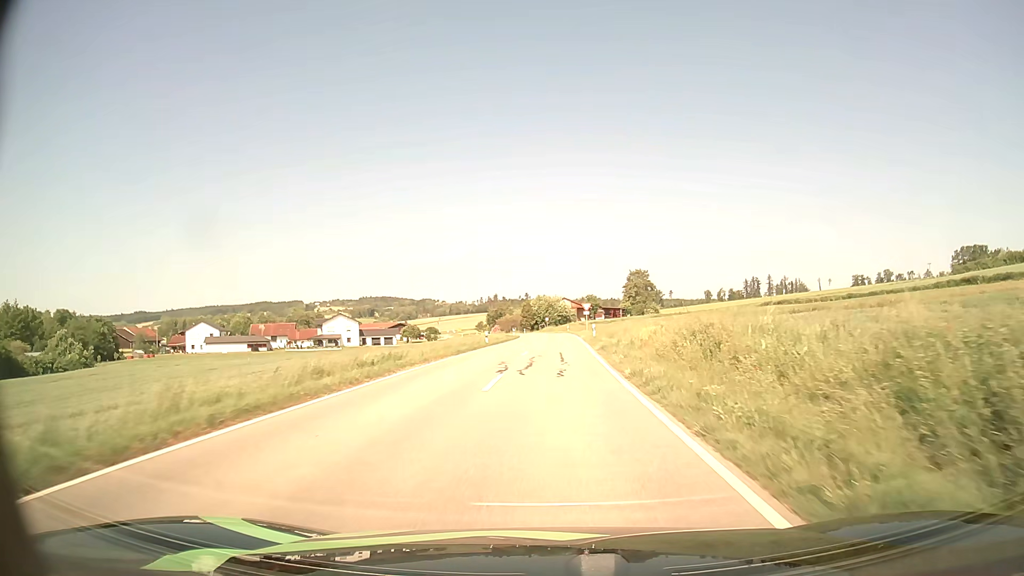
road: tertiary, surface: asphalt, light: Day
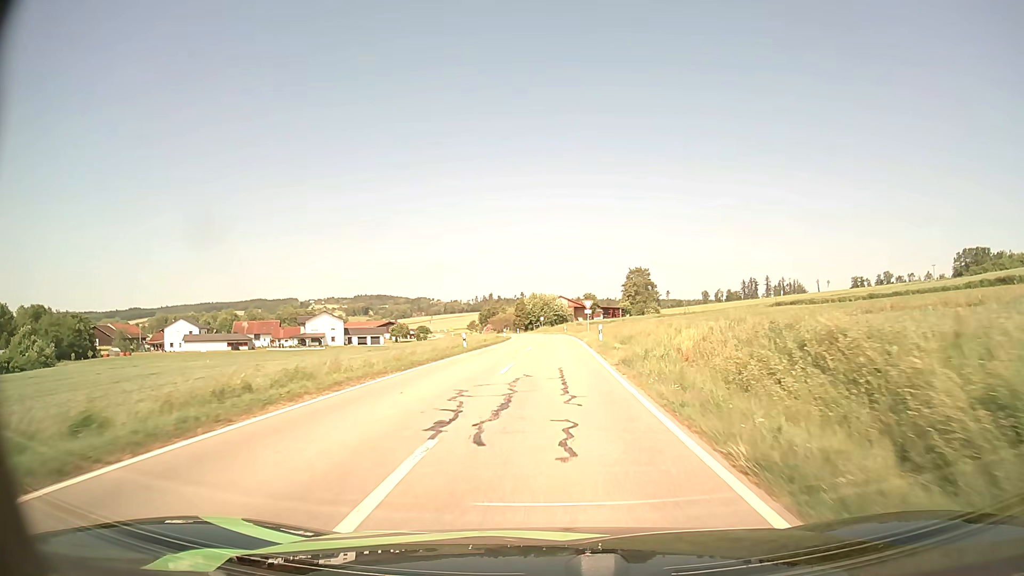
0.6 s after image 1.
(0.0, +9.5) m; 0°
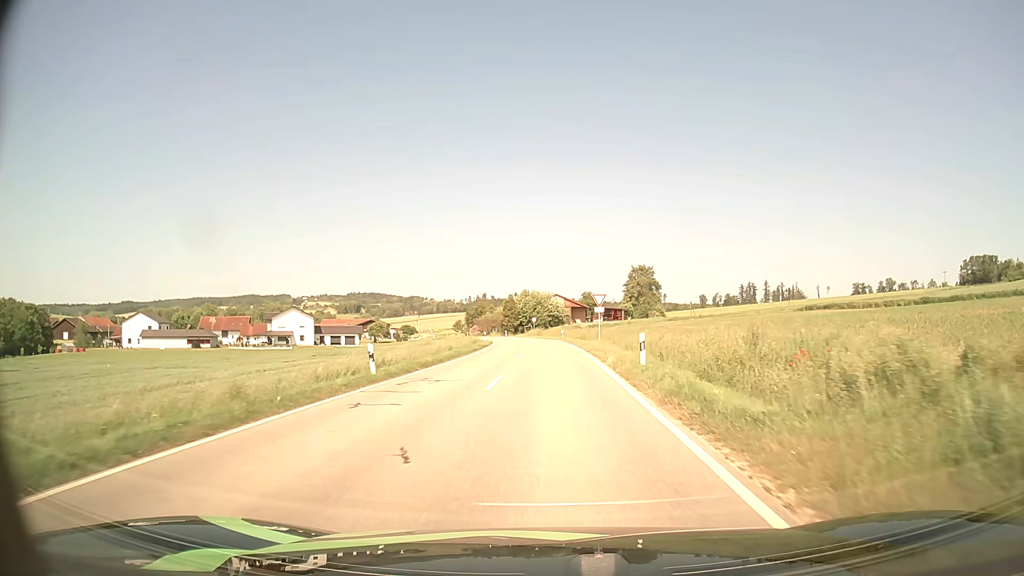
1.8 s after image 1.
(+0.1, +17.9) m; 0°
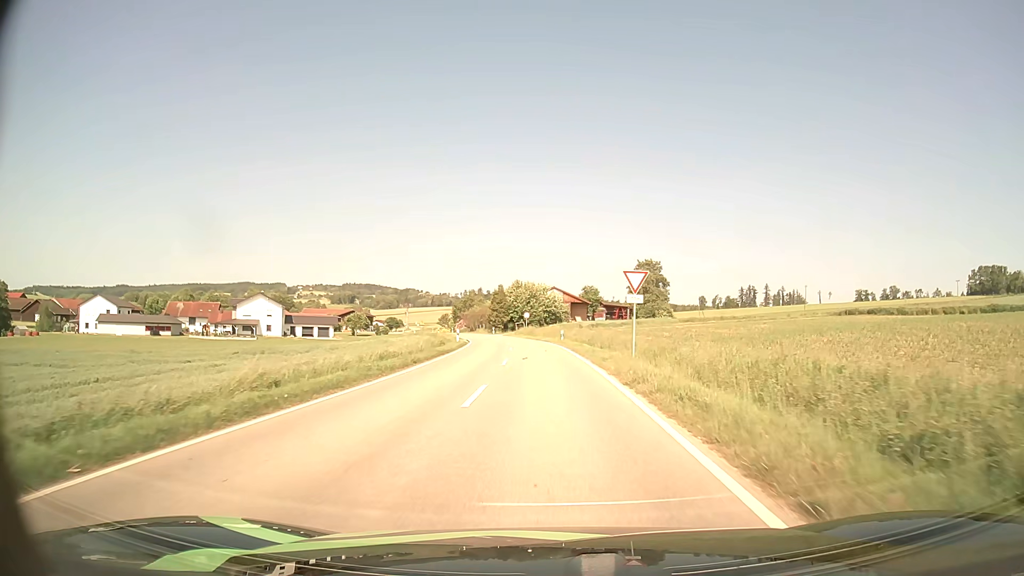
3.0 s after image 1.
(+0.1, +16.6) m; 0°
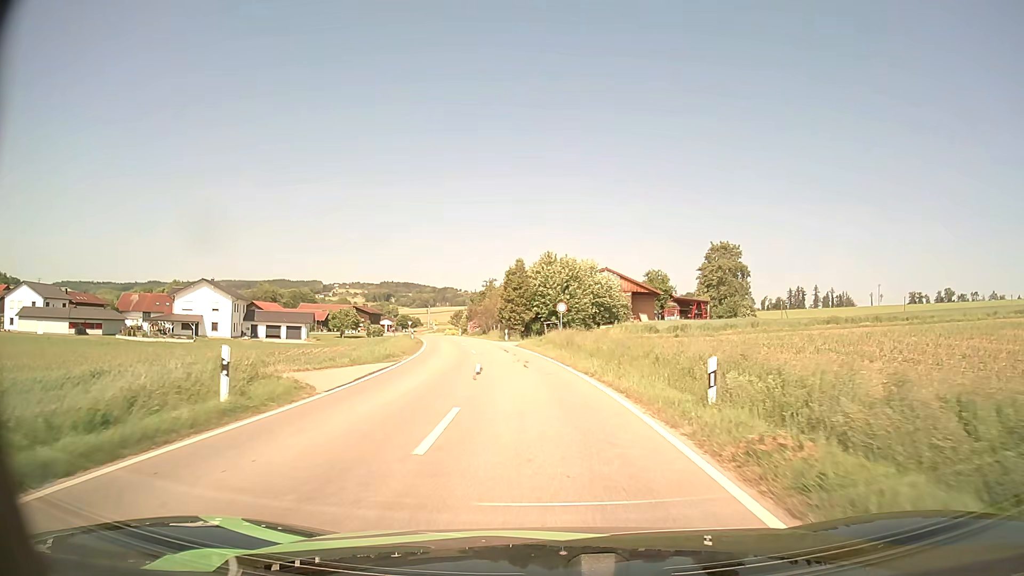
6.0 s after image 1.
(-0.6, +38.5) m; -3°
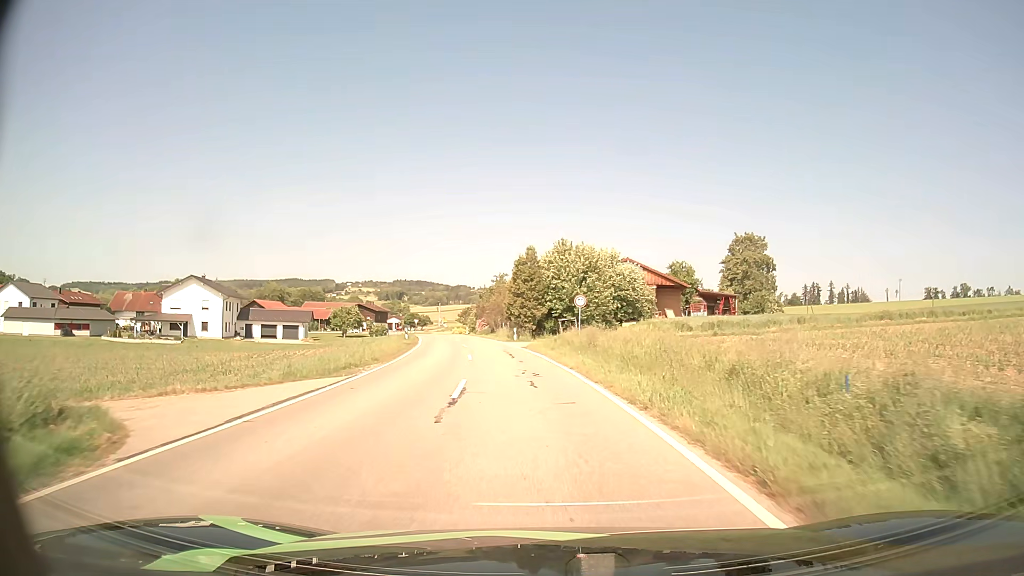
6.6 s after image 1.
(-0.1, +7.5) m; -1°
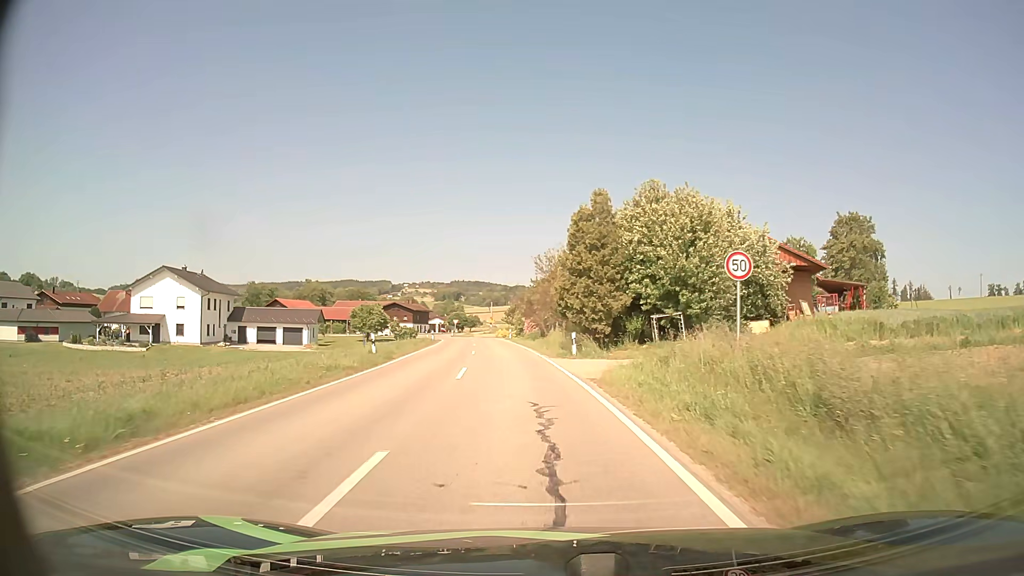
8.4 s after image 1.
(-0.9, +21.7) m; -5°
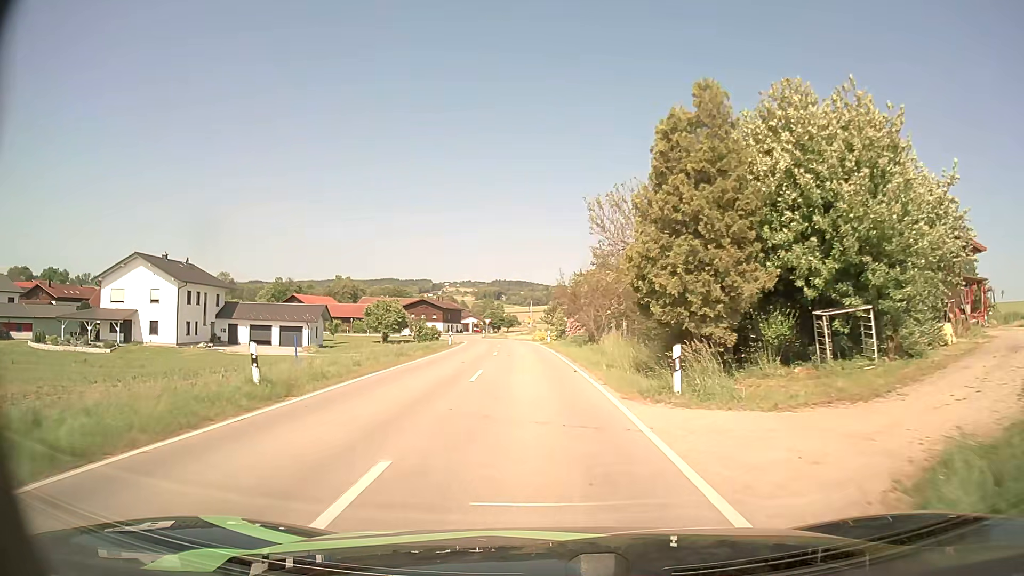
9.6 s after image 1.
(-0.5, +13.8) m; -4°
(0, +10) (-1, +20) (-1, +30) (-2, +40) (-3, +50) (-3, +60) (-5, +70) (-7, +80) (-10, +89) (-12, +99) m
